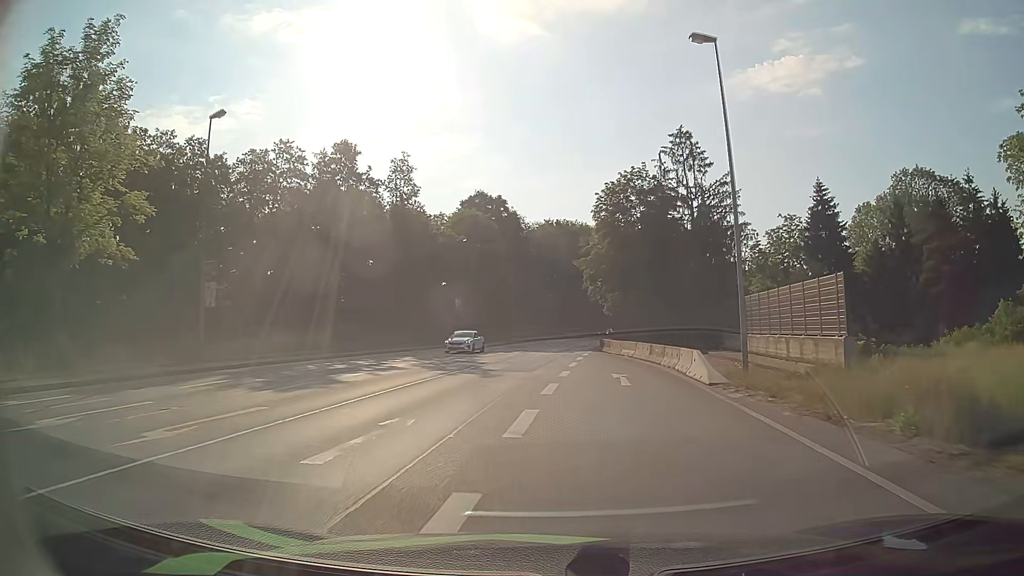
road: primary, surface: asphalt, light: Day
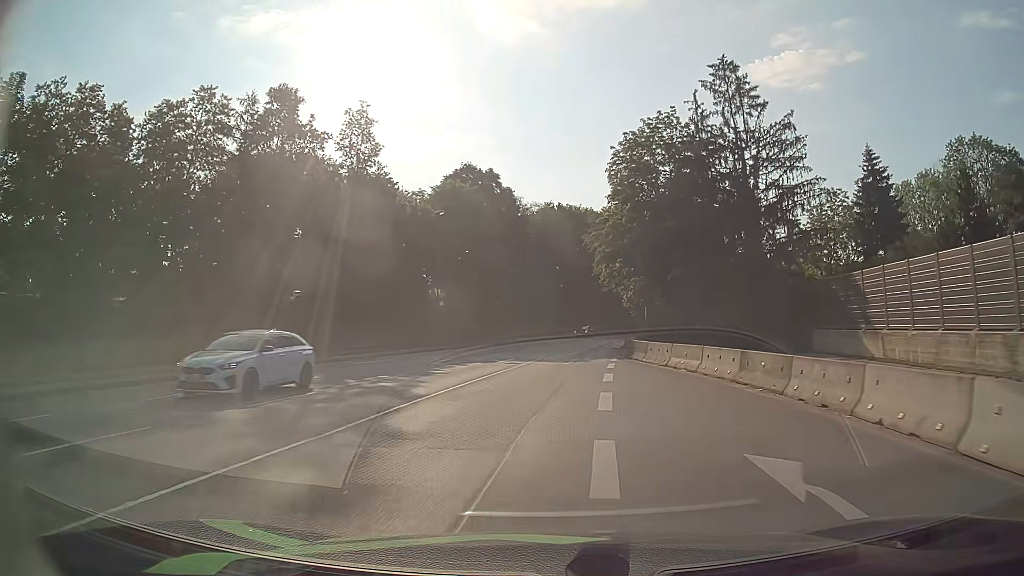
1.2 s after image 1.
(0.0, +15.4) m; 0°
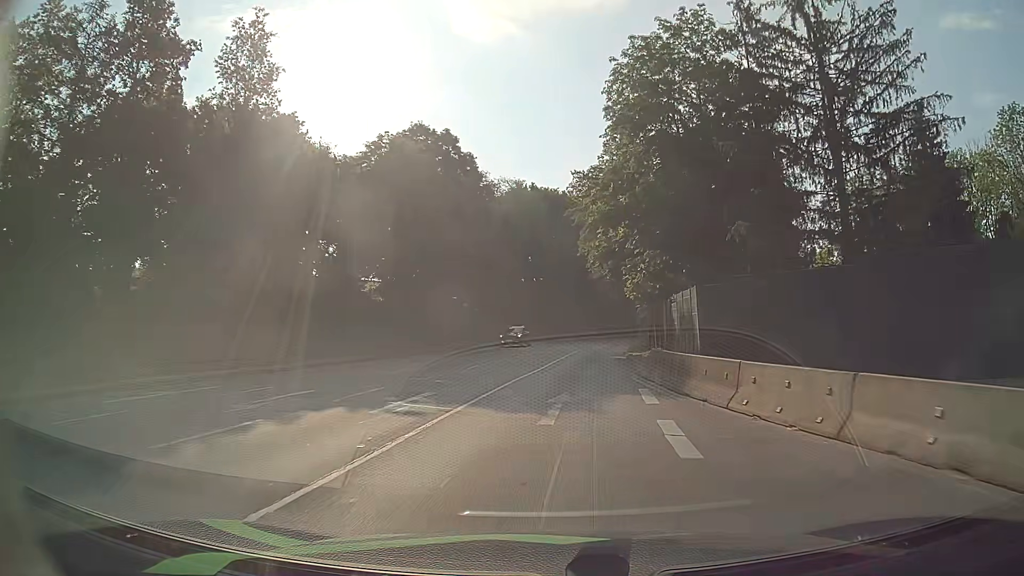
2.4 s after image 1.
(+0.1, +16.4) m; +2°
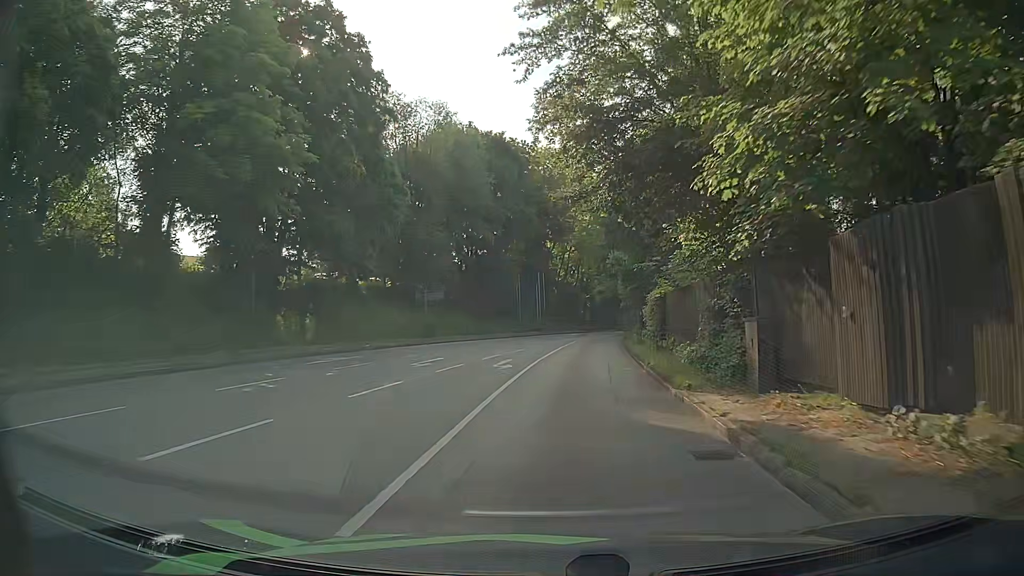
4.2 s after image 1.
(+1.1, +25.2) m; +5°
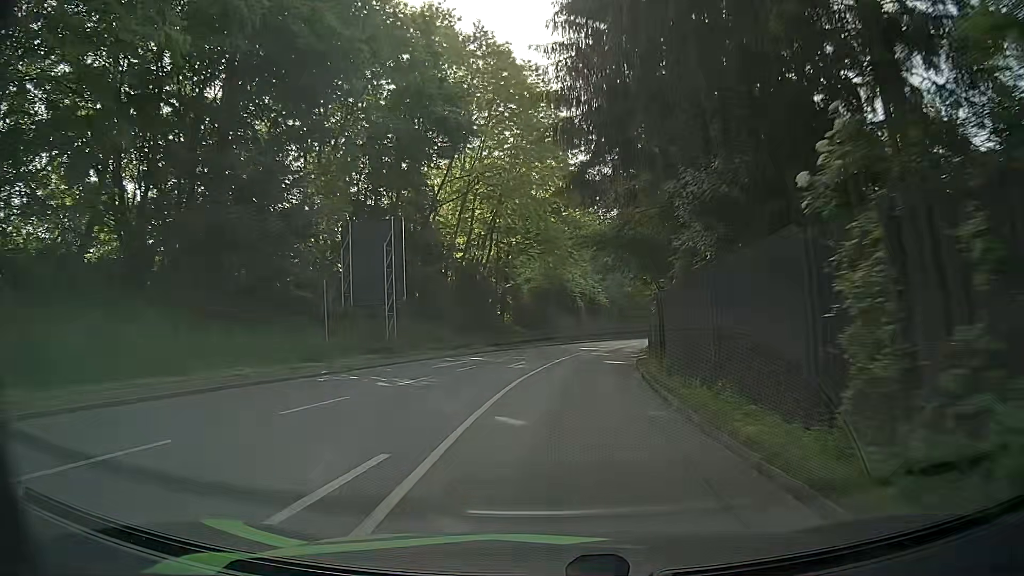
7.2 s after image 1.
(+2.2, +43.0) m; +6°
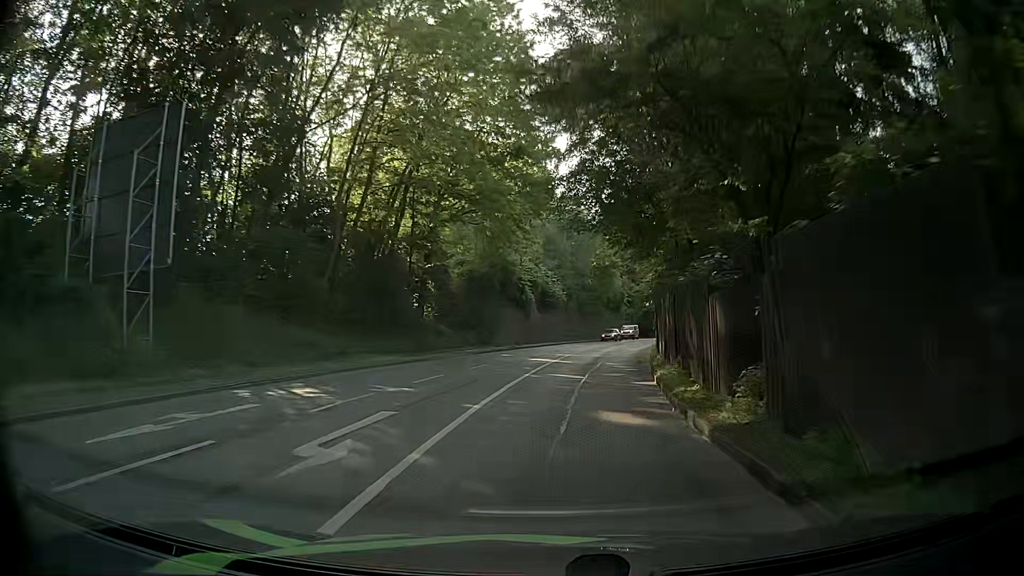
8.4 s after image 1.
(+0.6, +17.5) m; +5°
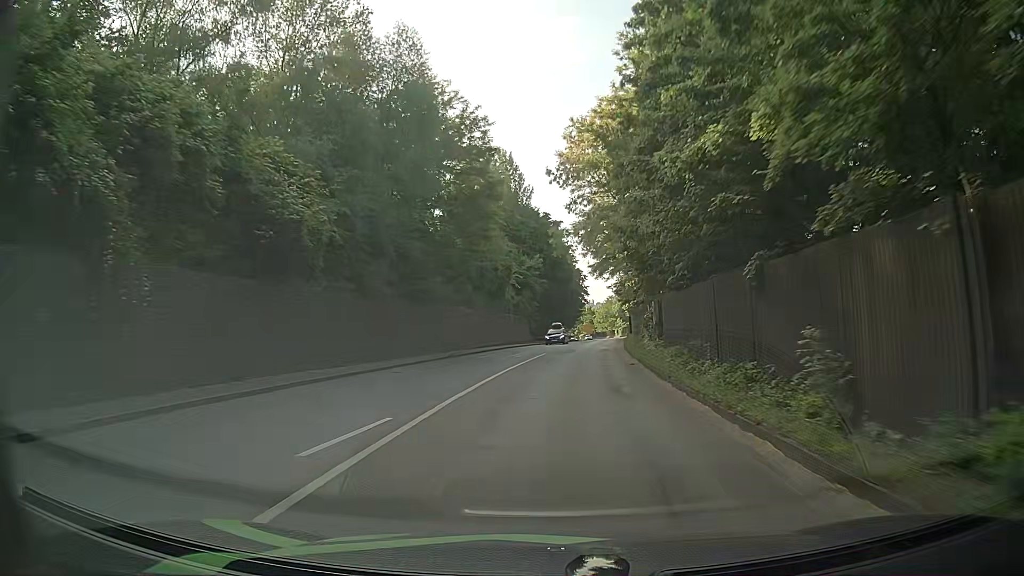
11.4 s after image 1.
(+4.2, +45.1) m; +10°
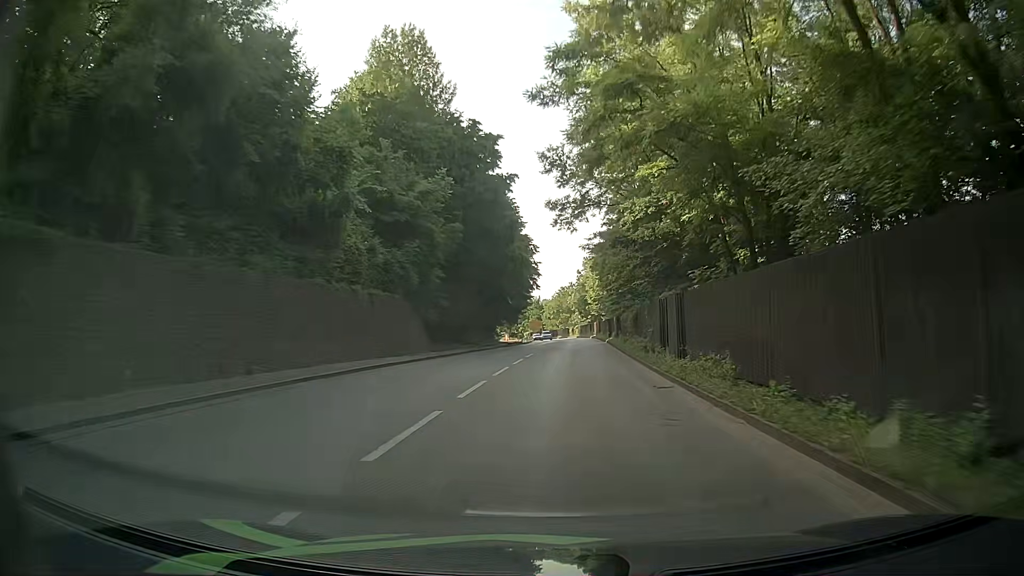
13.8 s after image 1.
(+1.9, +38.6) m; +5°
(0, +10) (+1, +20) (+1, +30) (+2, +40) (+2, +50) (+3, +60) (+3, +70) (+4, +80) (+4, +90) (+4, +100) m
